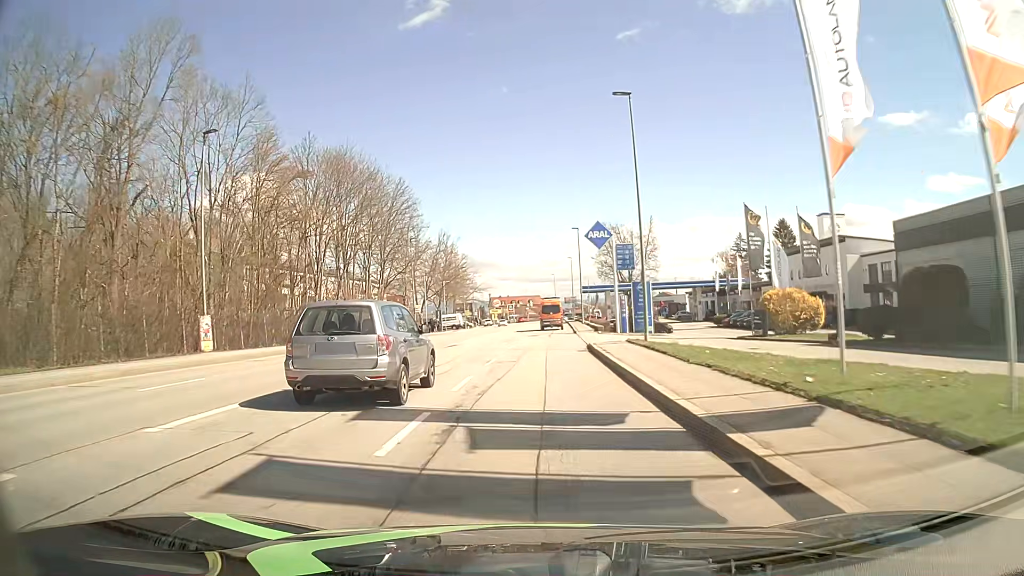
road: tertiary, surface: asphalt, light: Day
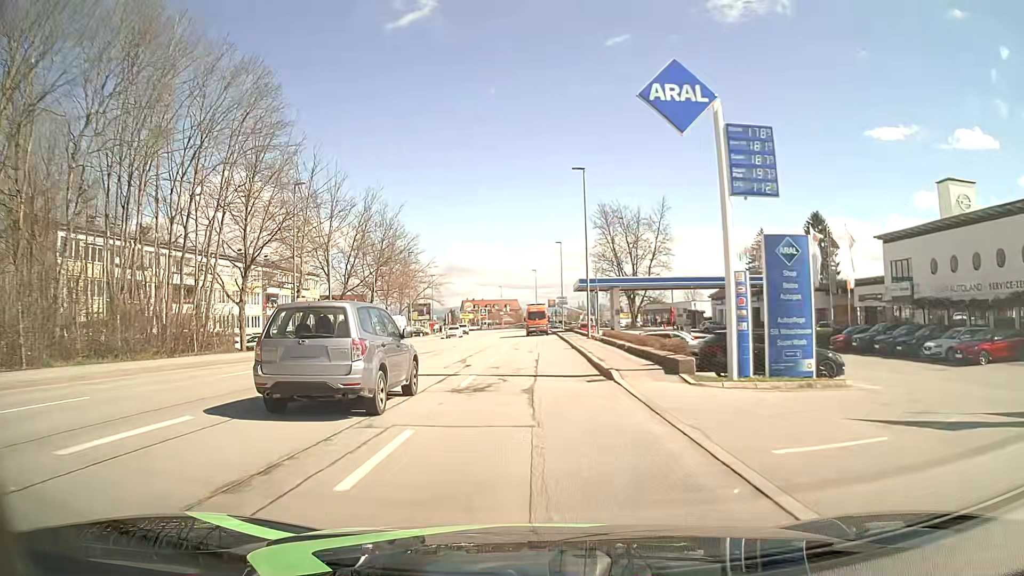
(+0.8, +31.6) m; +2°
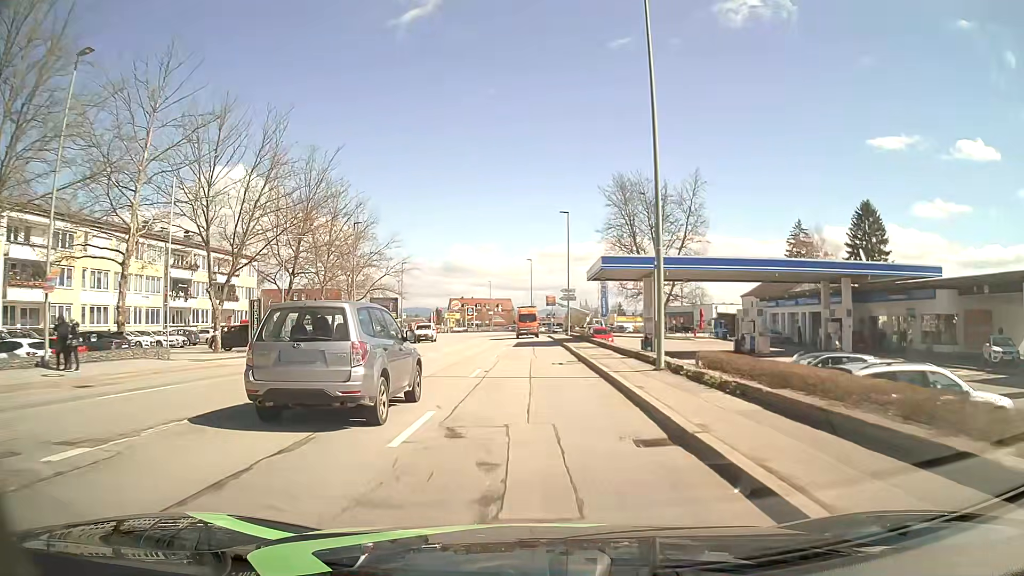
(+0.3, +23.7) m; +1°
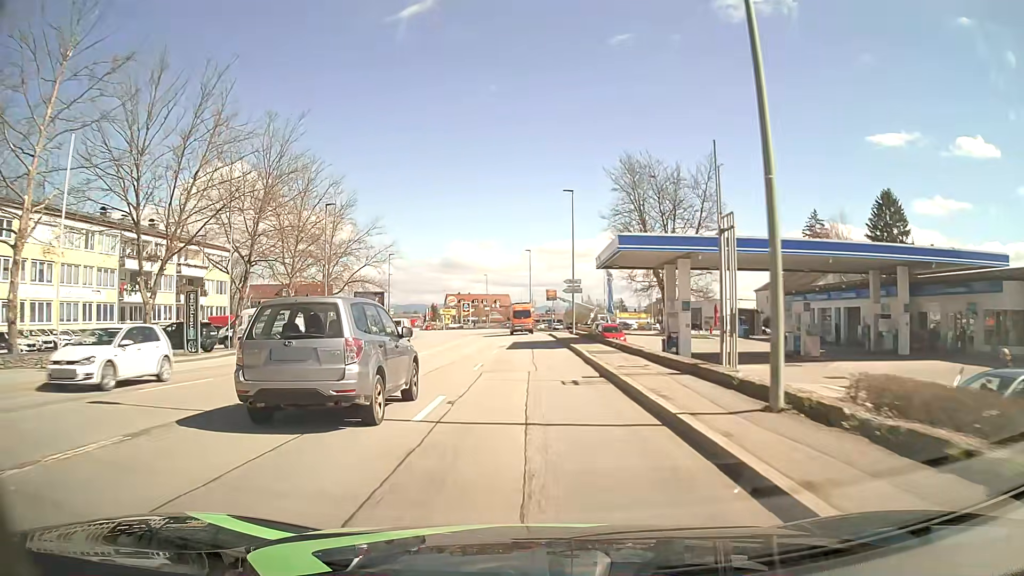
(0.0, +7.9) m; 0°
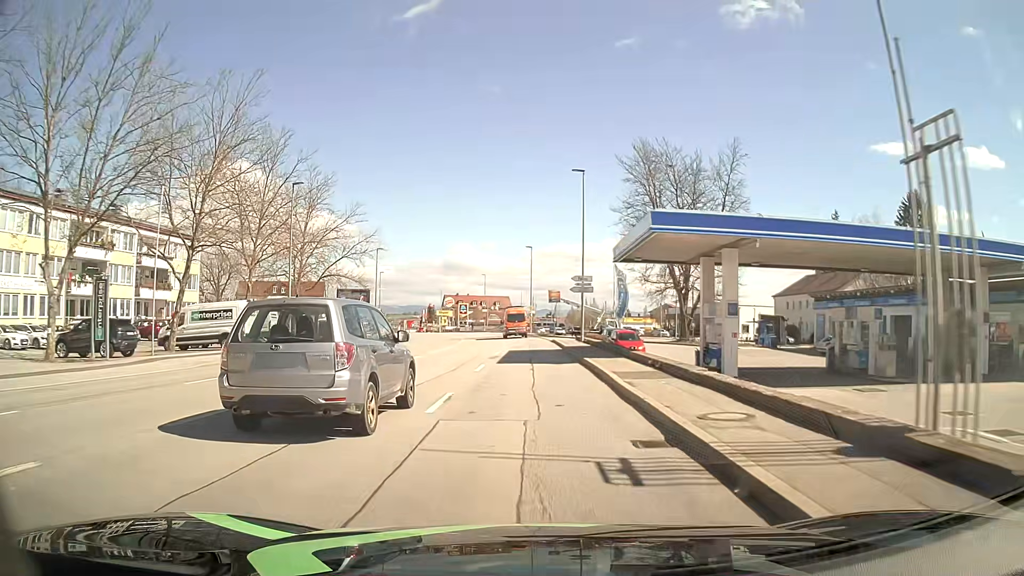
(0.0, +7.9) m; 0°
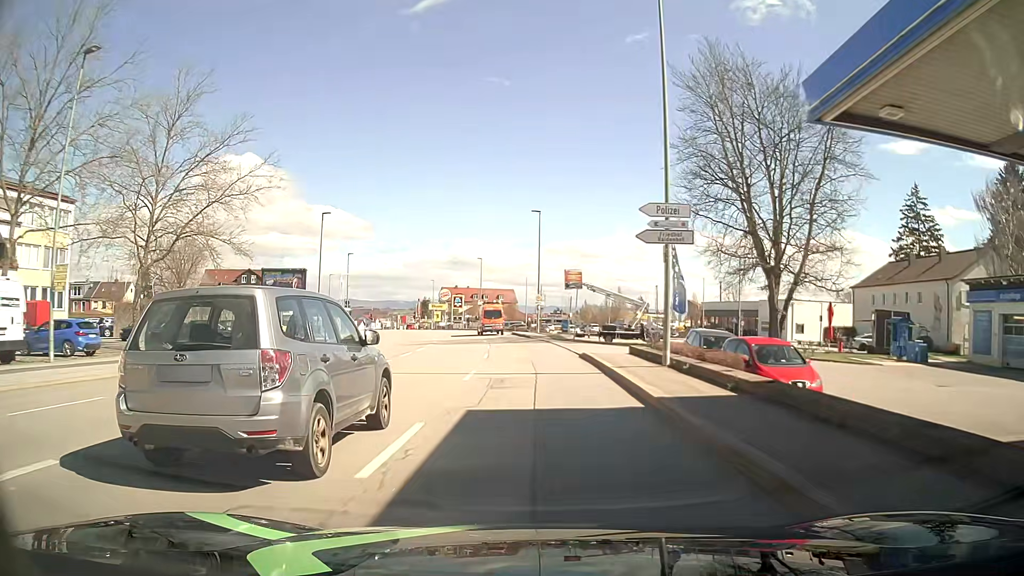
(0.0, +23.7) m; -1°
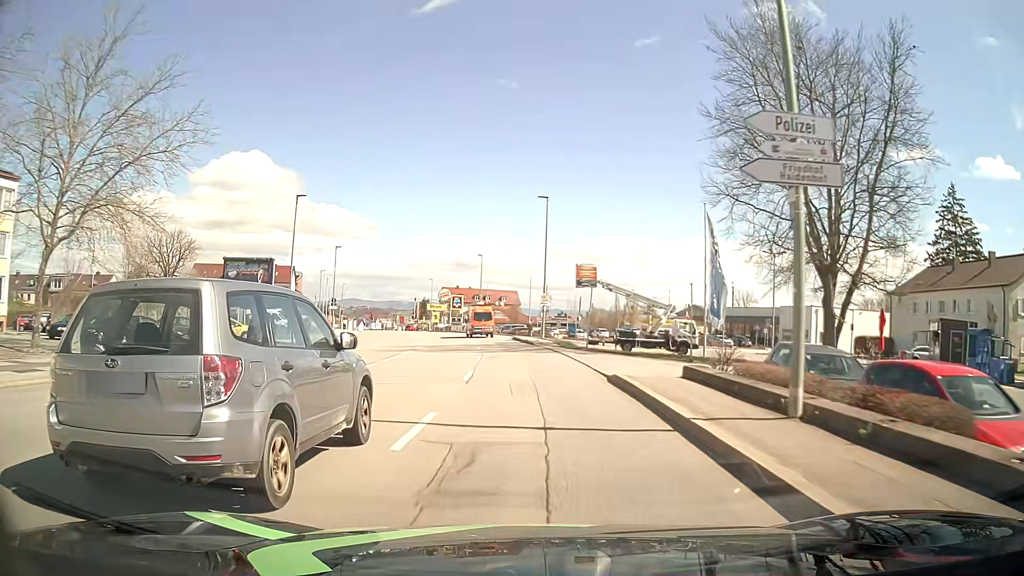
(0.0, +7.9) m; 0°
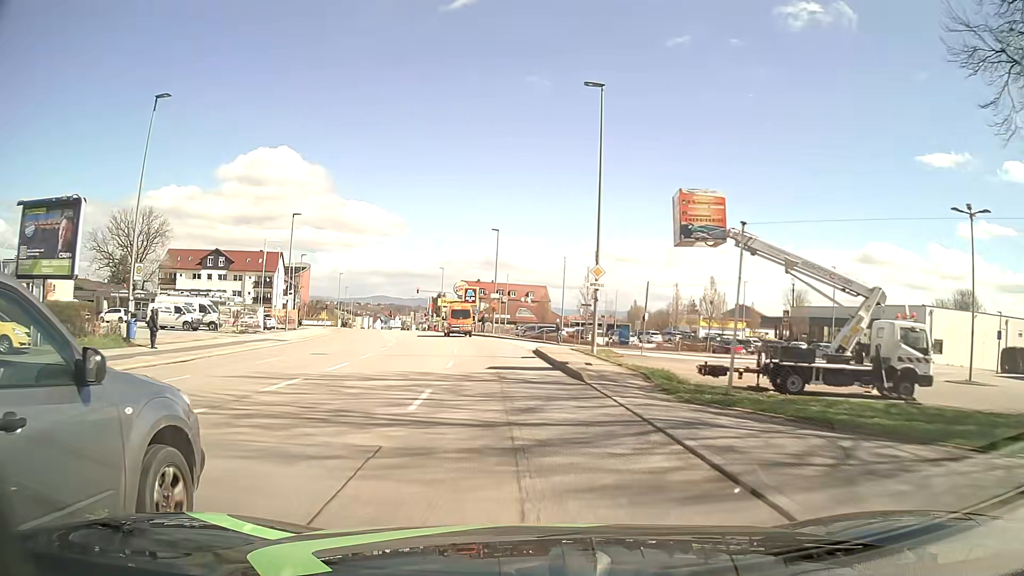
(-0.3, +23.7) m; -2°
(0, +10) (-1, +20) (-2, +30) (-3, +40) (-4, +50) (-6, +60) (-9, +69) (-11, +79) (-13, +89) (-15, +99) m
